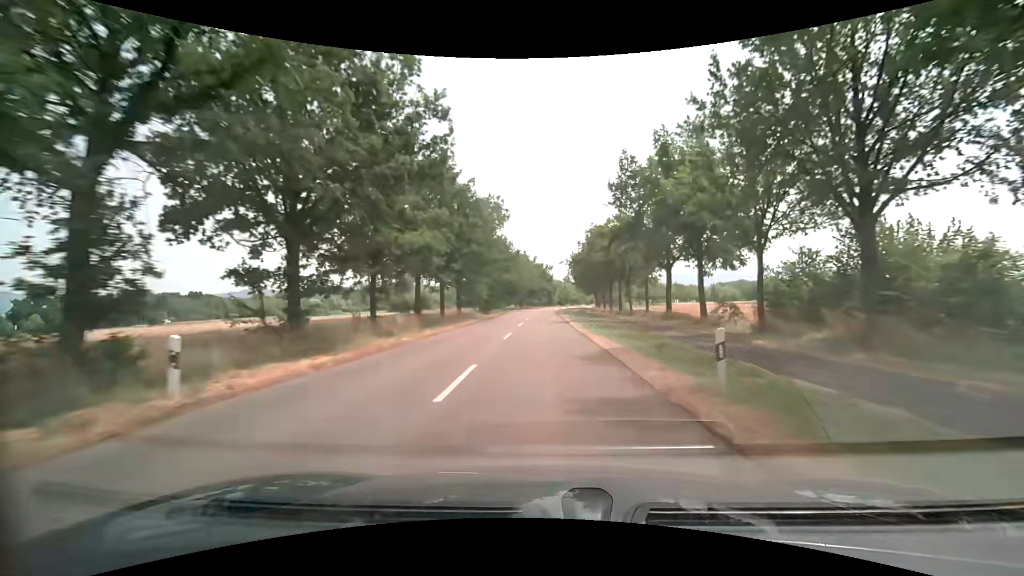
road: secondary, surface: asphalt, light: Day
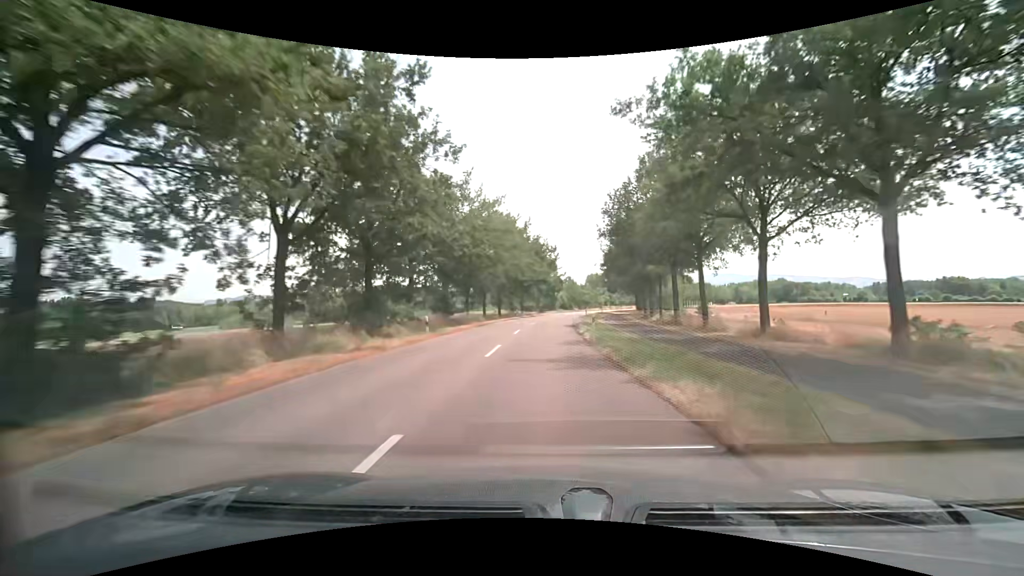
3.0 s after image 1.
(-0.5, +53.6) m; 0°
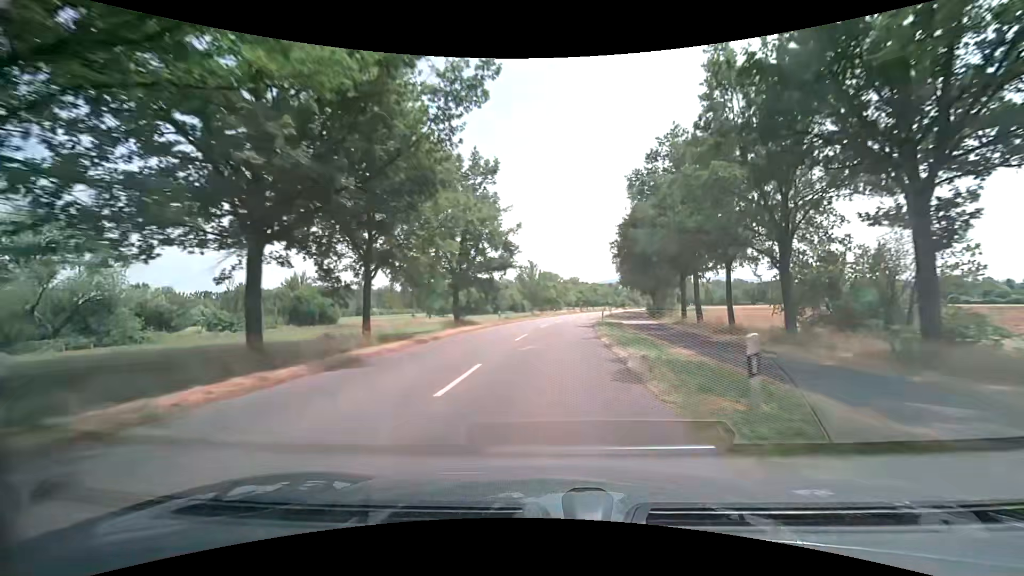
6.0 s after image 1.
(+1.6, +53.6) m; +5°
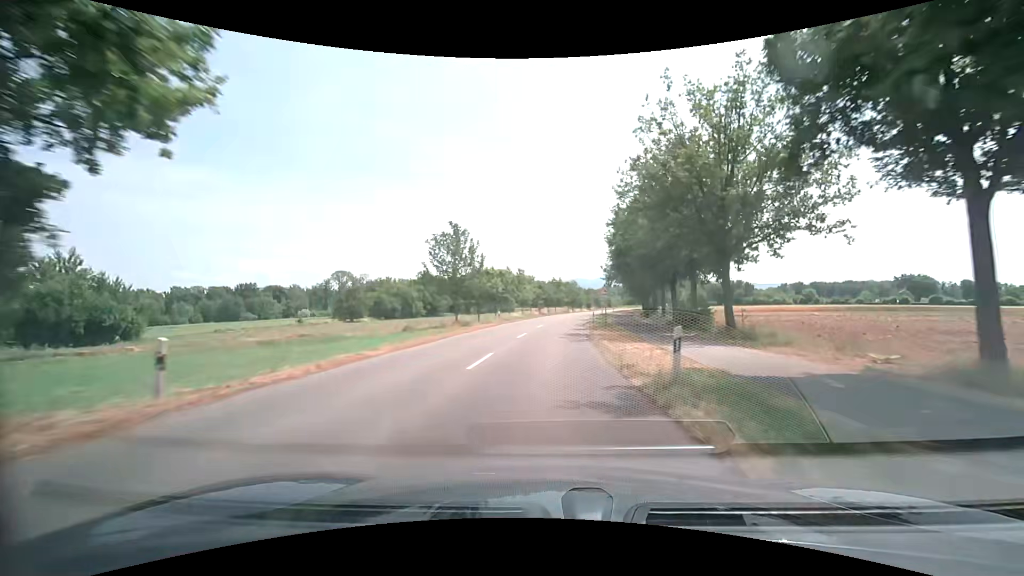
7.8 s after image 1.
(+1.4, +32.1) m; +5°
(0, +10) (+1, +20) (+1, +30) (+2, +40) (+3, +50) (+4, +60) (+5, +70) (+7, +80) (+9, +89) (+11, +99) m
